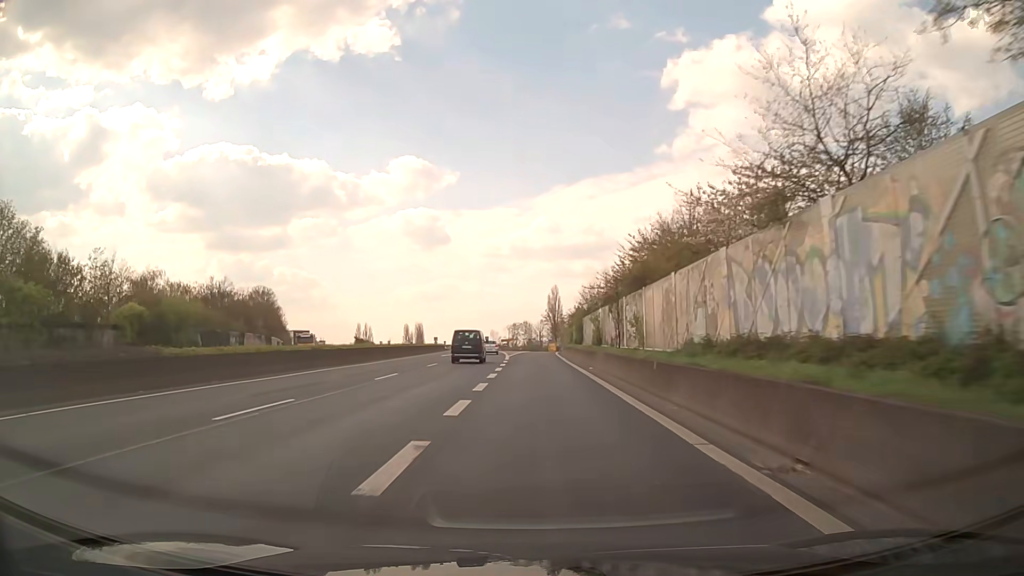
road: trunk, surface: asphalt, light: Day
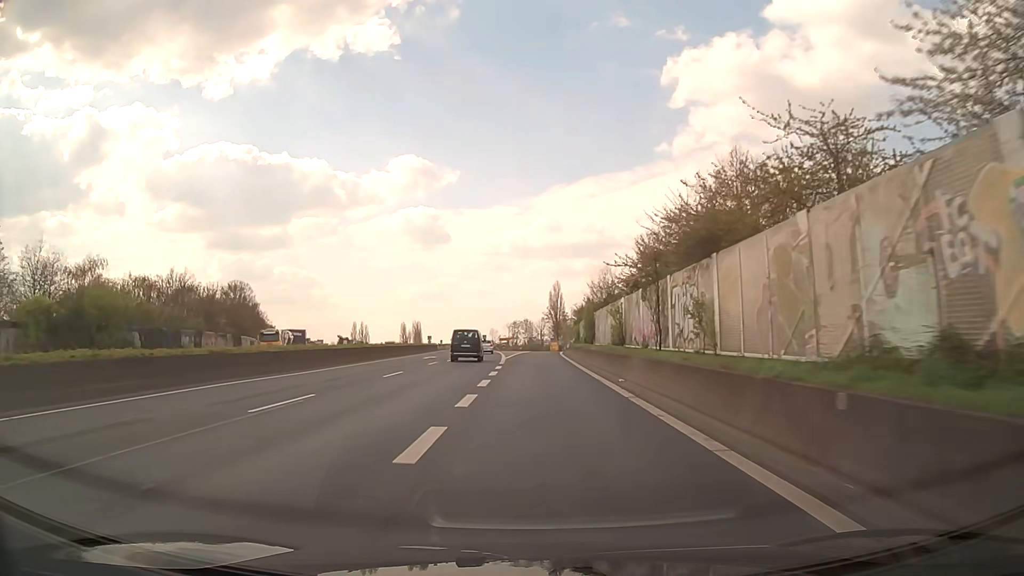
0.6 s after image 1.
(0.0, +10.7) m; 0°
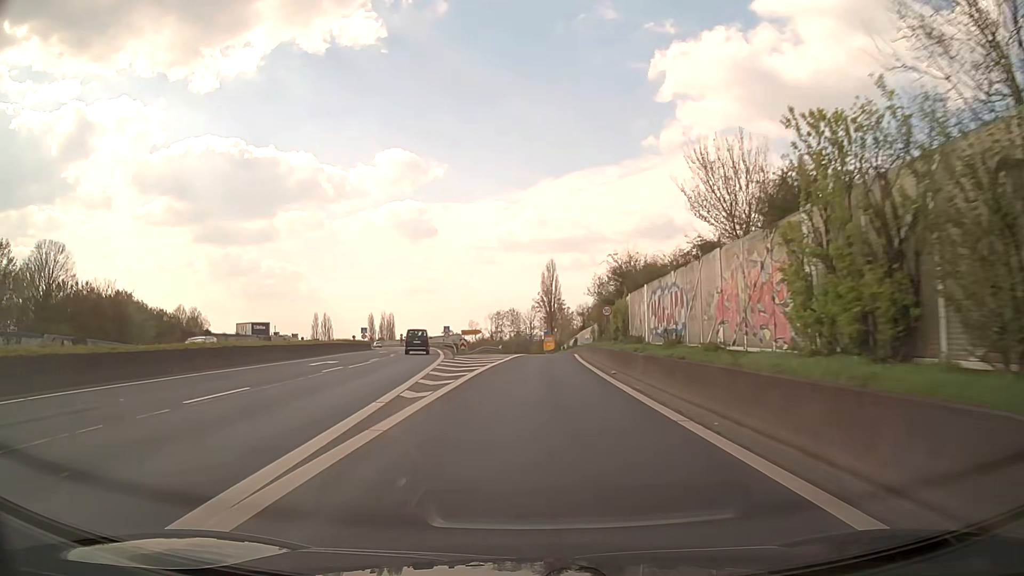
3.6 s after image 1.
(+0.3, +47.8) m; +1°
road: trunk_link
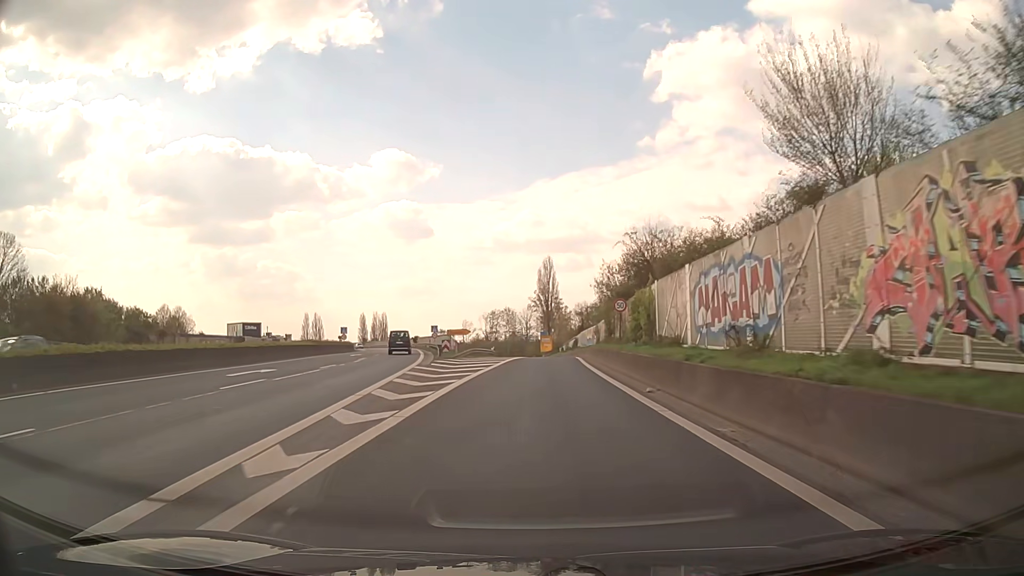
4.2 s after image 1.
(0.0, +8.3) m; 0°
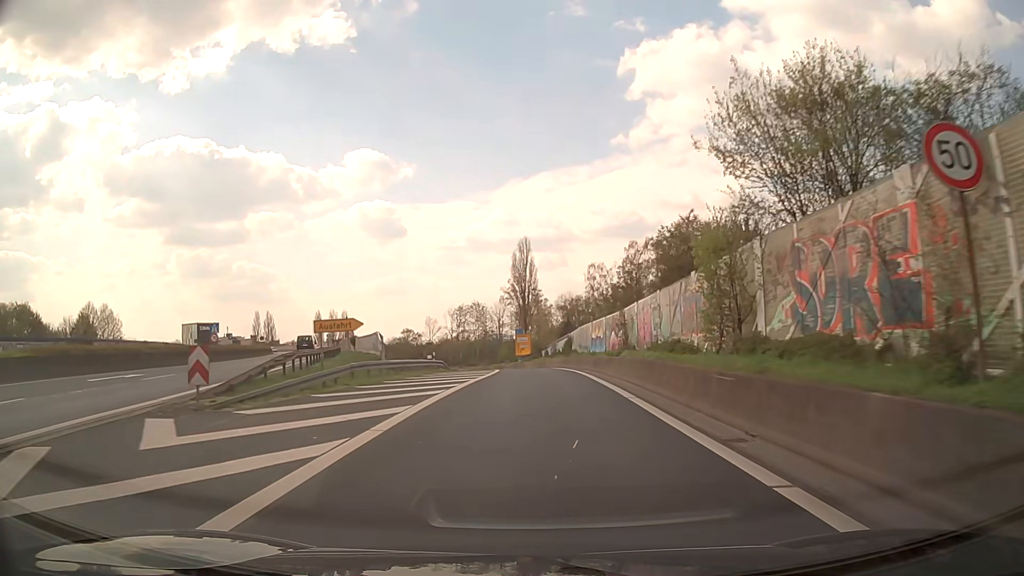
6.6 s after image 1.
(+0.6, +31.3) m; +3°
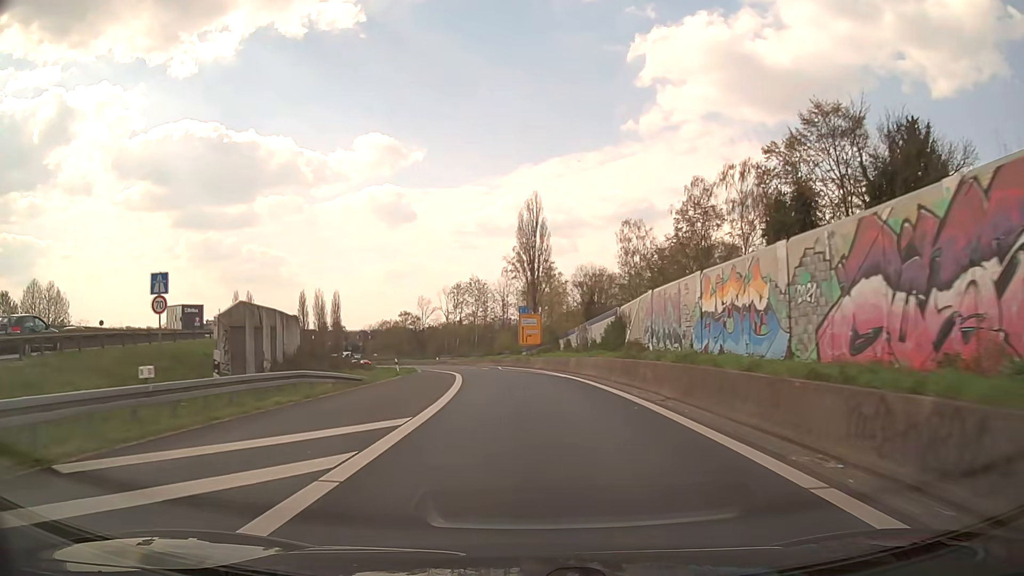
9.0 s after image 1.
(-0.1, +30.7) m; -1°
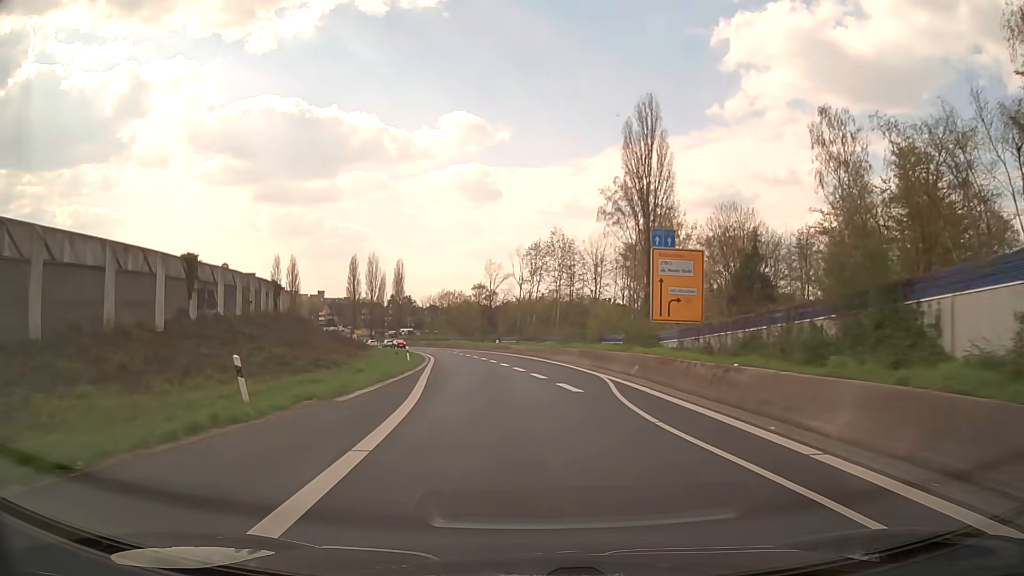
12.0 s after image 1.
(-2.2, +38.7) m; -7°
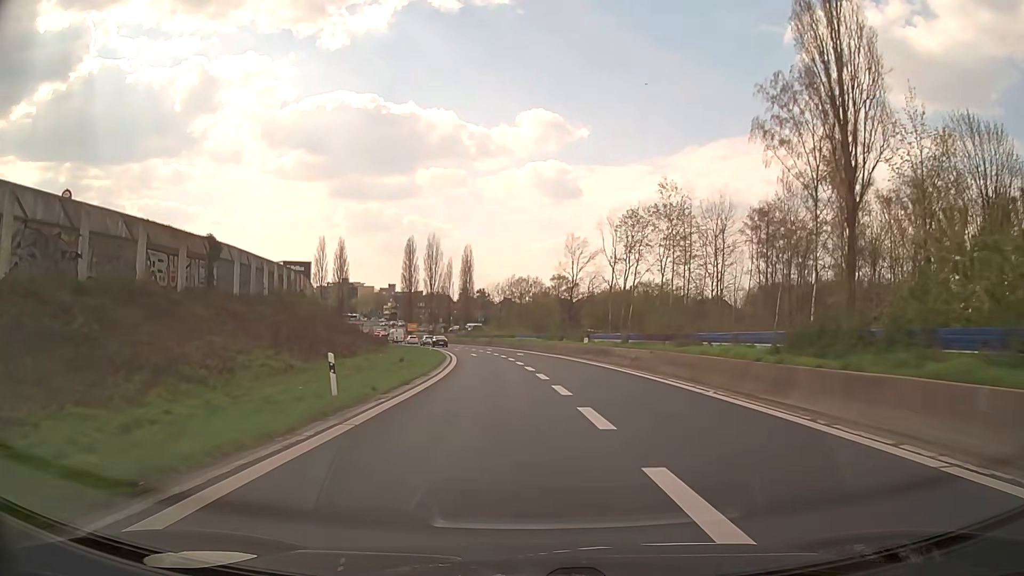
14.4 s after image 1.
(-1.8, +31.4) m; -7°
(0, +10) (-1, +20) (-1, +30) (-2, +40) (-3, +50) (-4, +60) (-6, +70) (-8, +79) (-9, +89) (-11, +99) m
